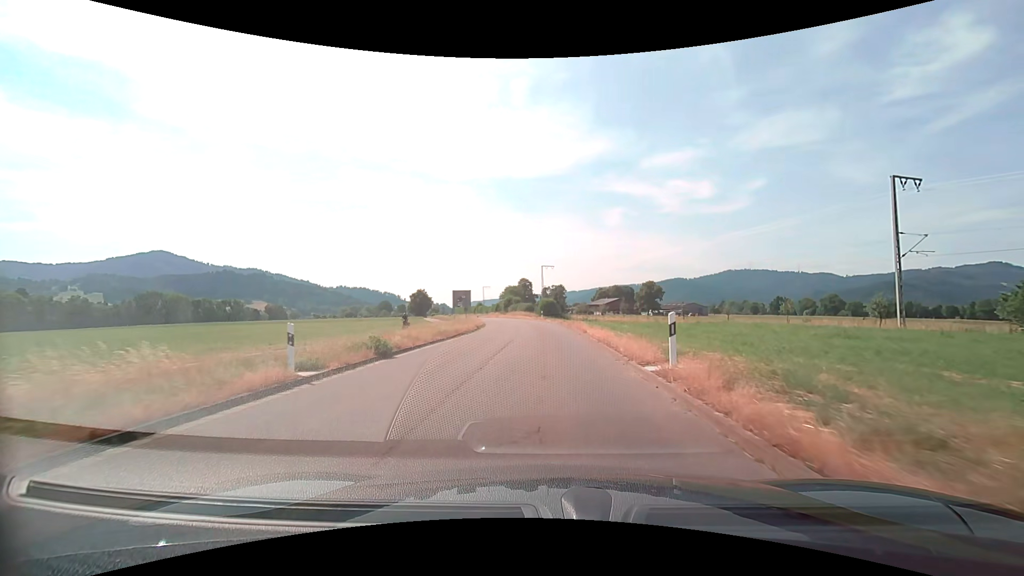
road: tertiary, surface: asphalt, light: Day
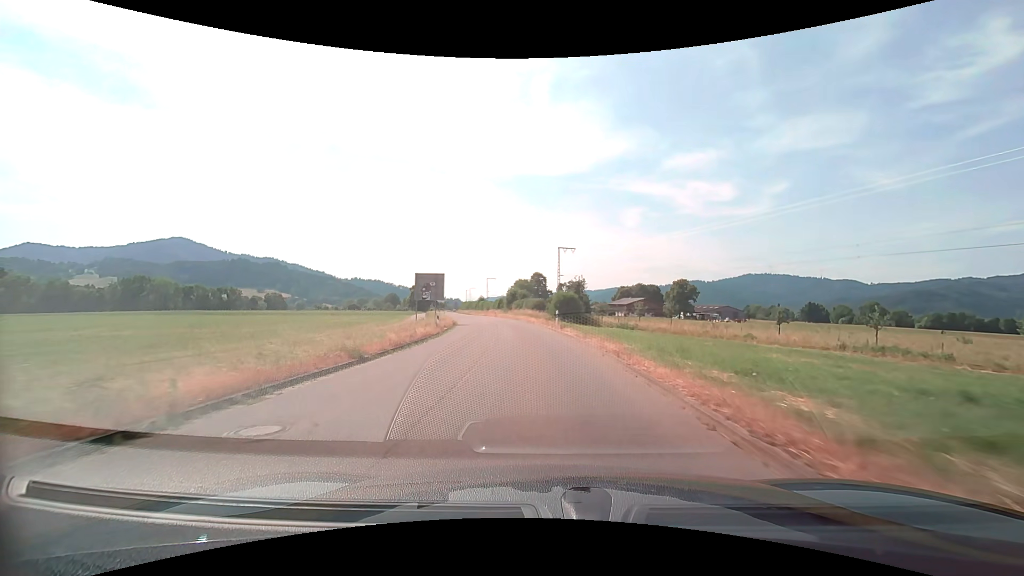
(0.0, +28.2) m; -1°
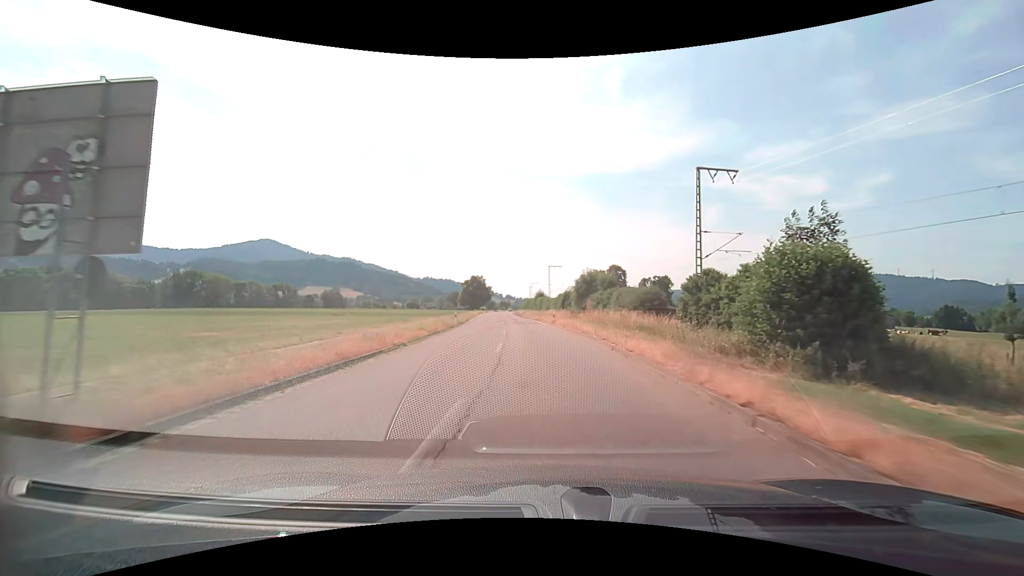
(-2.7, +40.9) m; -8°
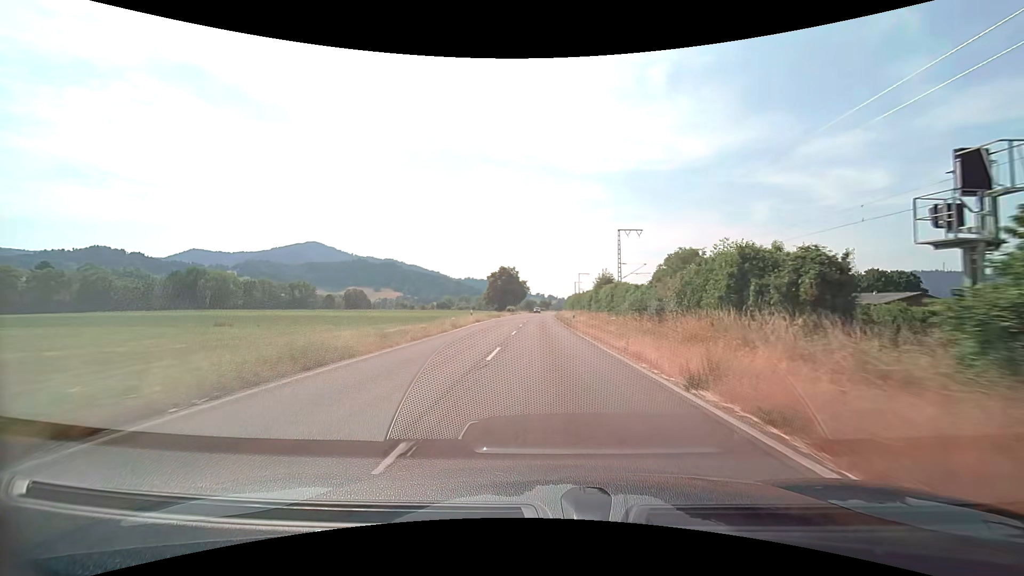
(-2.5, +46.6) m; -5°
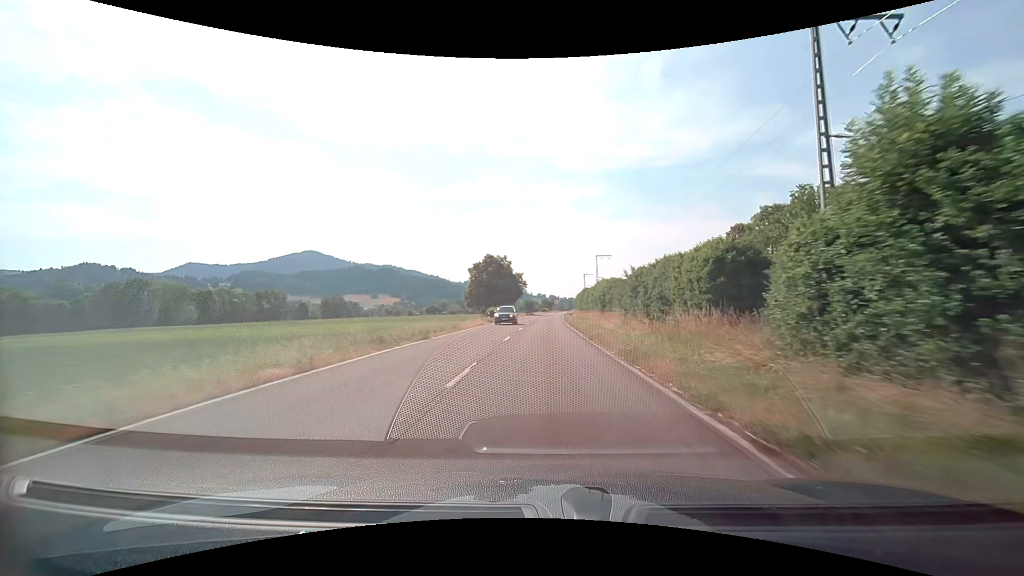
(-0.4, +40.5) m; 0°
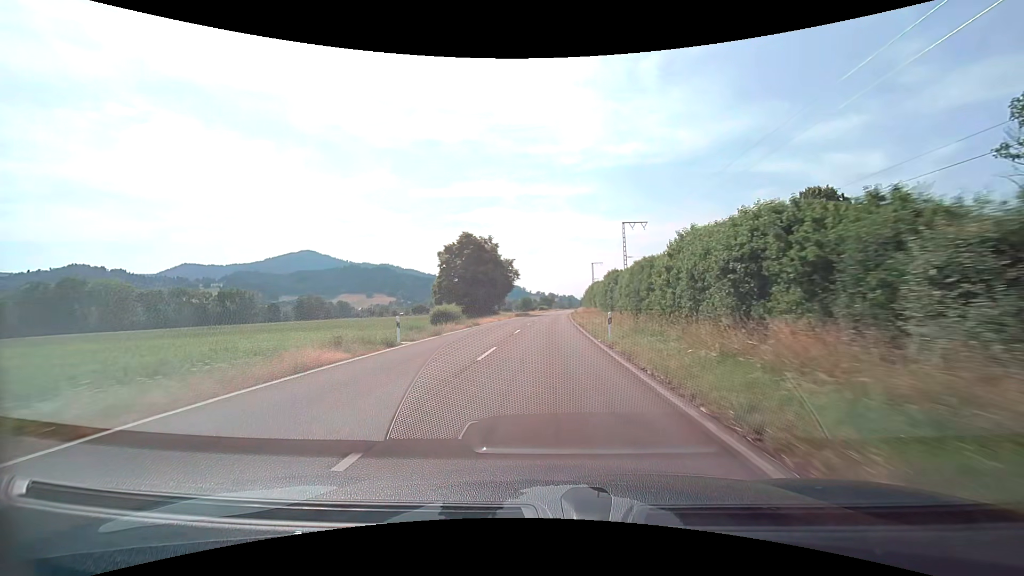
(+0.1, +31.9) m; 0°
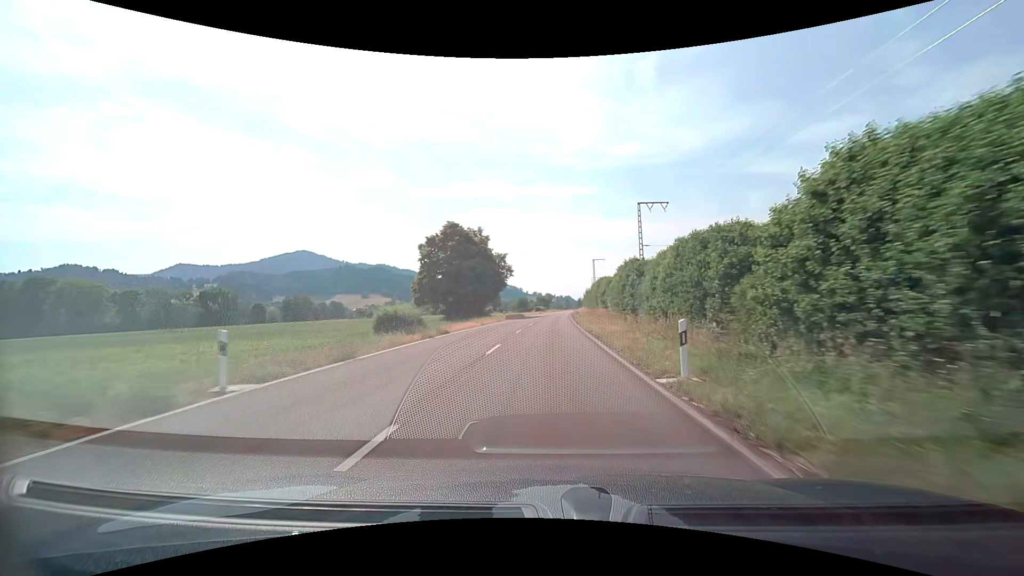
(0.0, +10.9) m; 0°
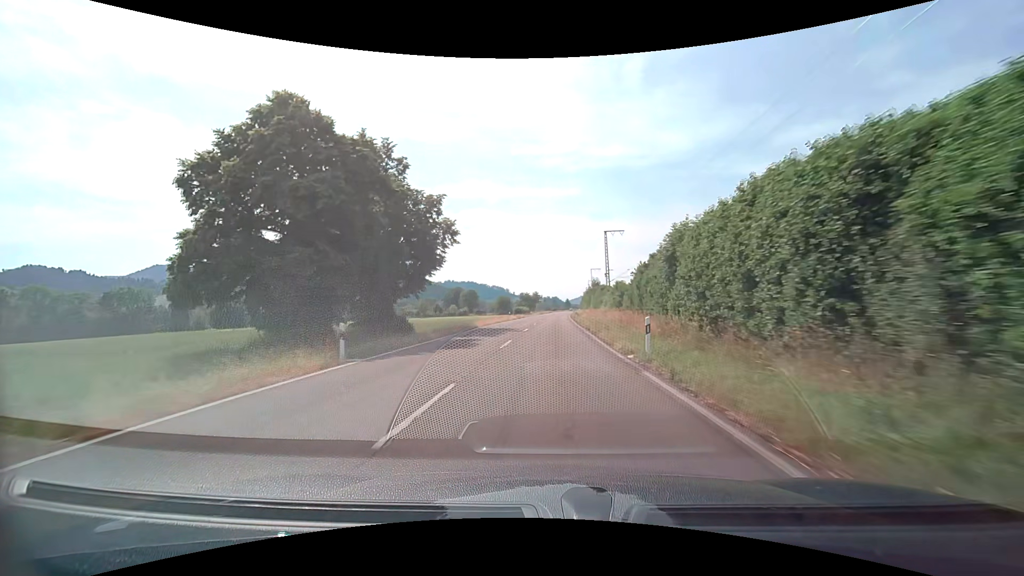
(+0.7, +44.8) m; +1°
